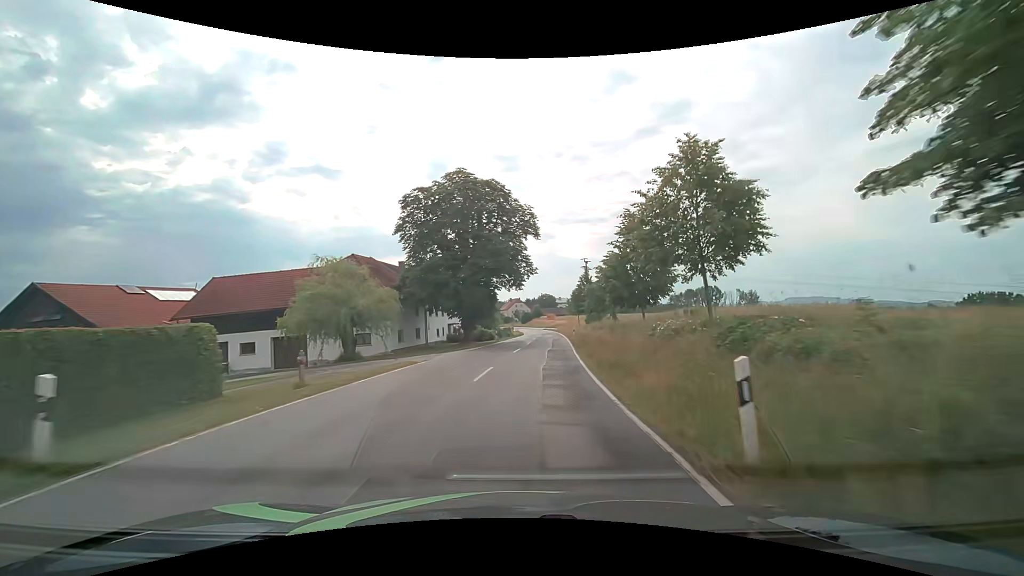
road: tertiary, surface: asphalt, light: Day
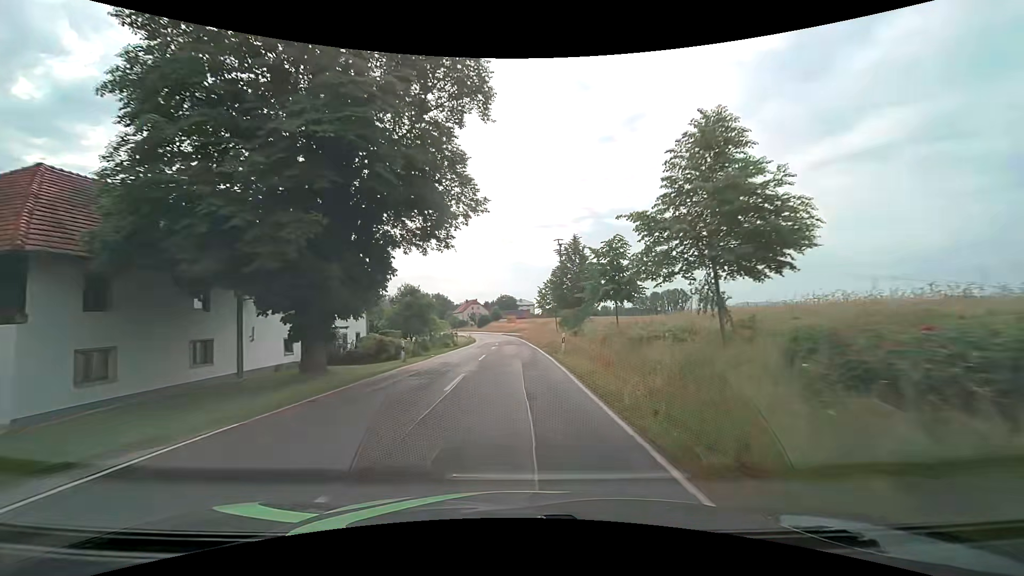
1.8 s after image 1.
(+1.2, +24.7) m; +5°
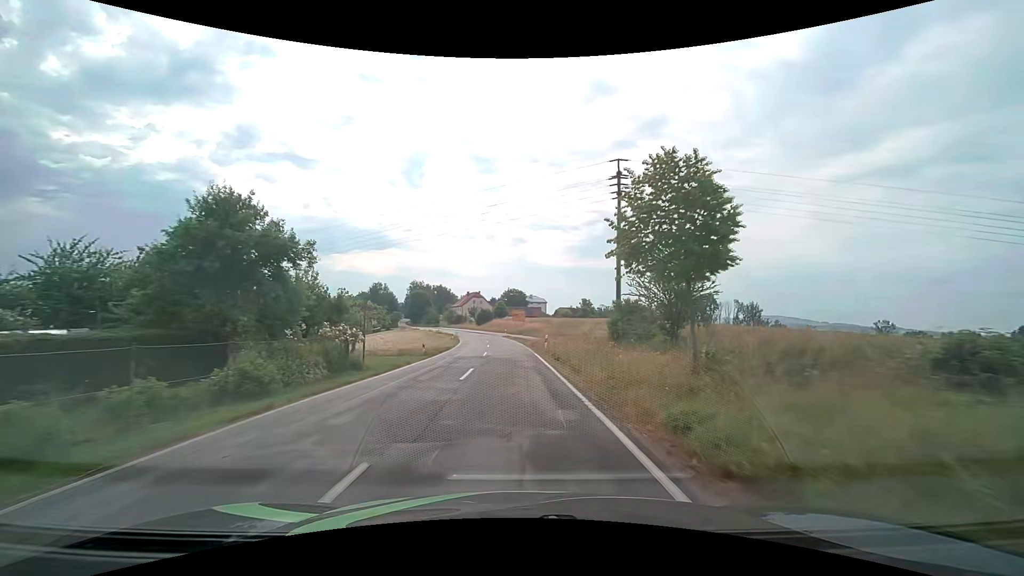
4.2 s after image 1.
(-0.3, +33.5) m; -1°
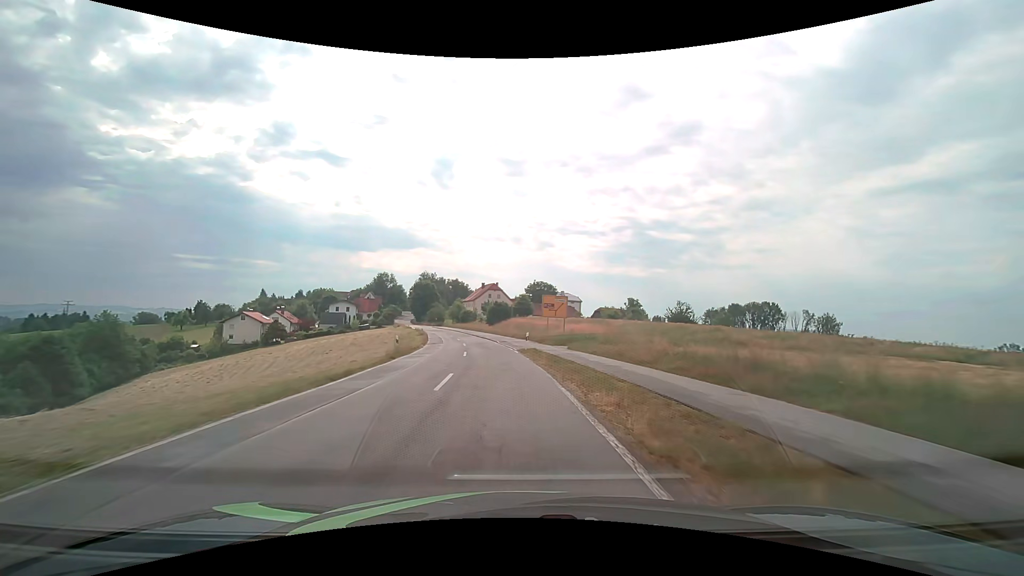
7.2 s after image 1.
(-0.7, +42.8) m; -3°
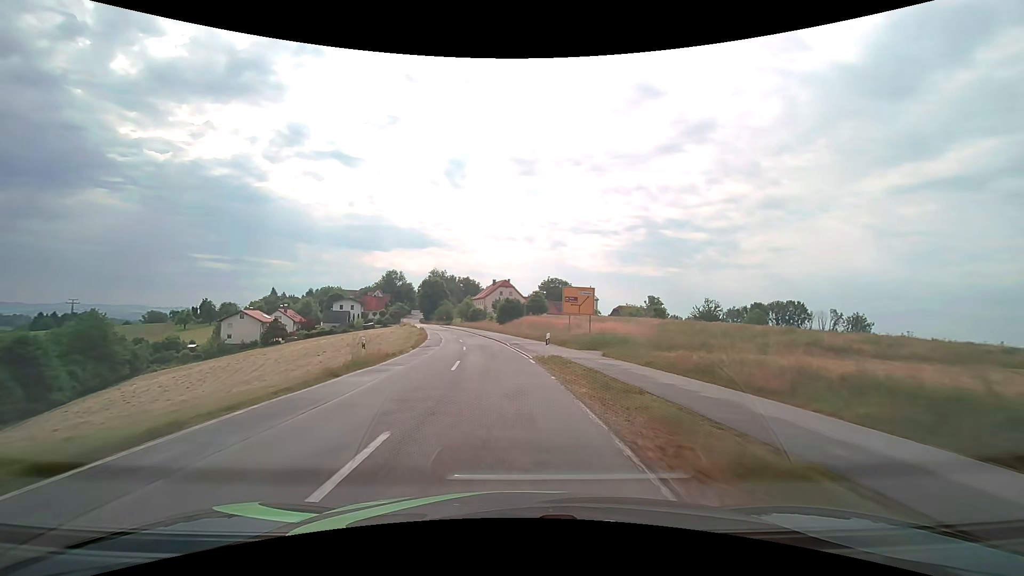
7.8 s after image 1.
(-0.1, +8.7) m; -1°
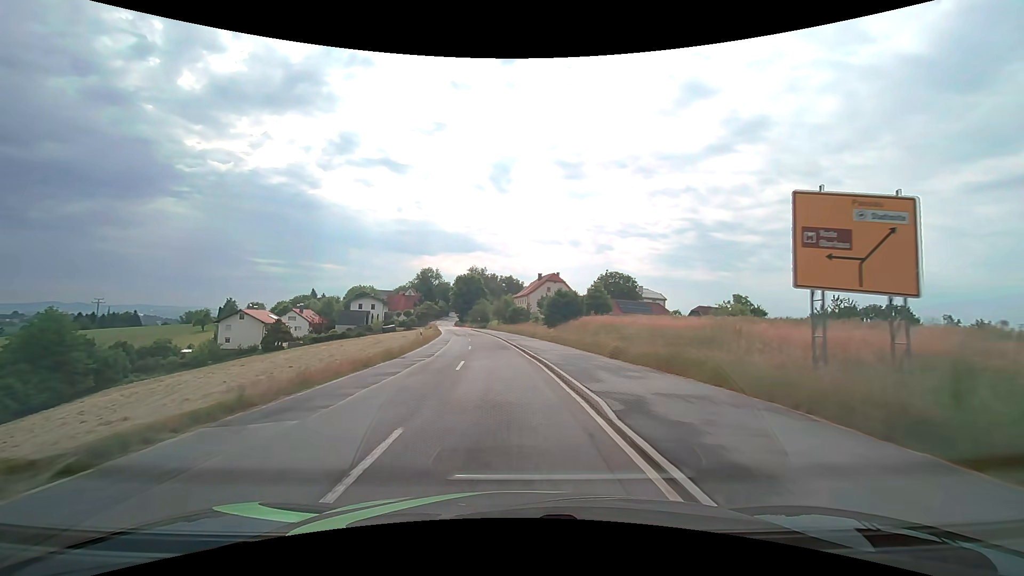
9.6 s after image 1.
(-1.2, +26.1) m; -5°
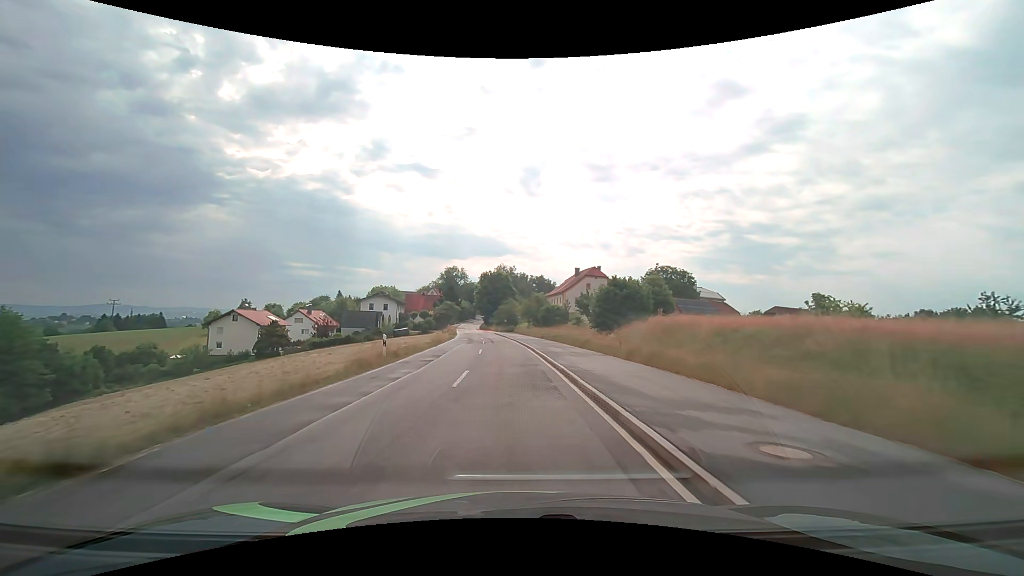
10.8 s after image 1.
(-0.5, +17.4) m; -4°
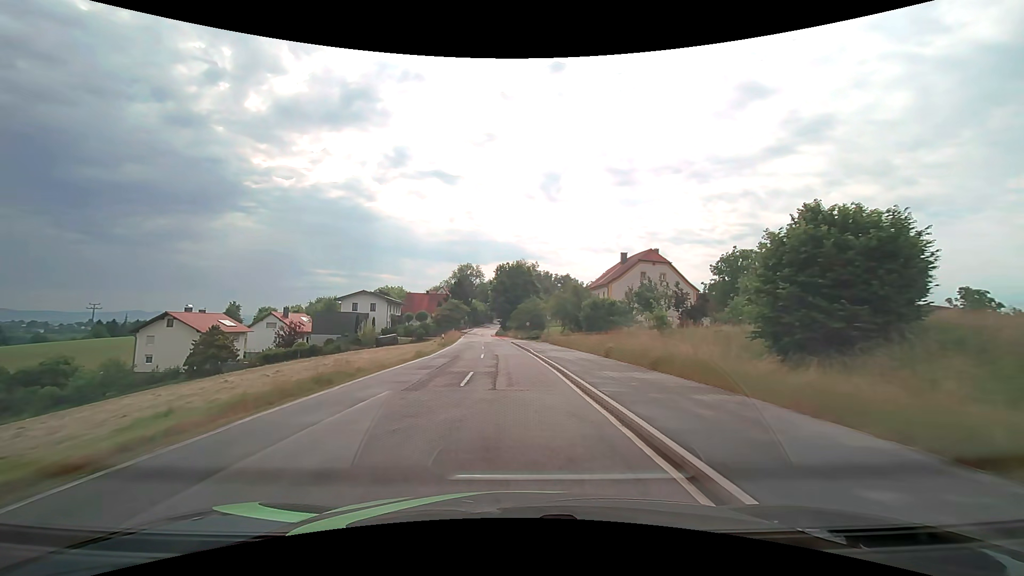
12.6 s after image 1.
(-0.7, +26.1) m; -3°
(0, +10) (0, +20) (-1, +30) (-1, +40) (-2, +50) (-3, +60) (-3, +70) (-4, +80) (-5, +90) (-6, +100) m
